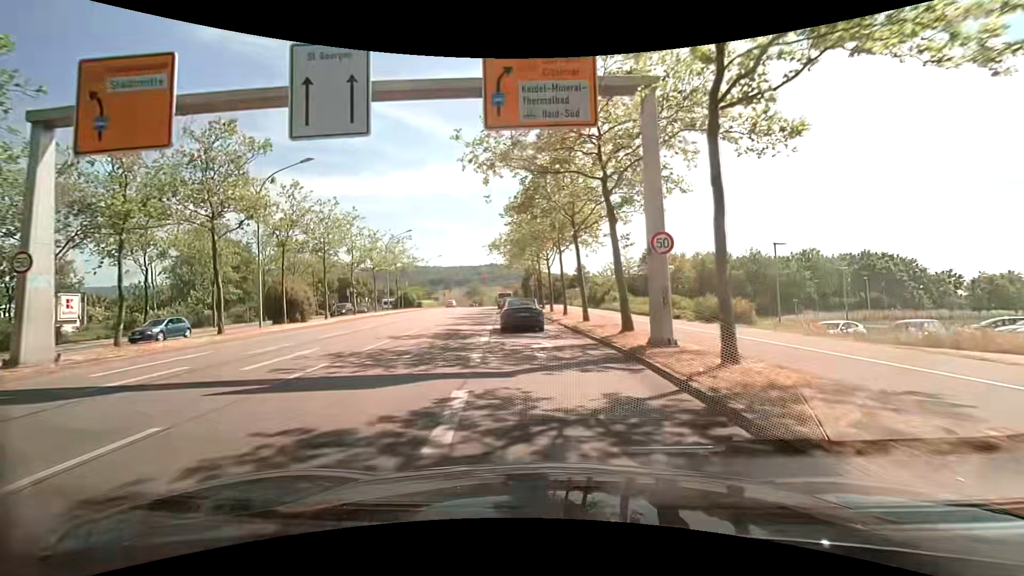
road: primary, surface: asphalt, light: Day
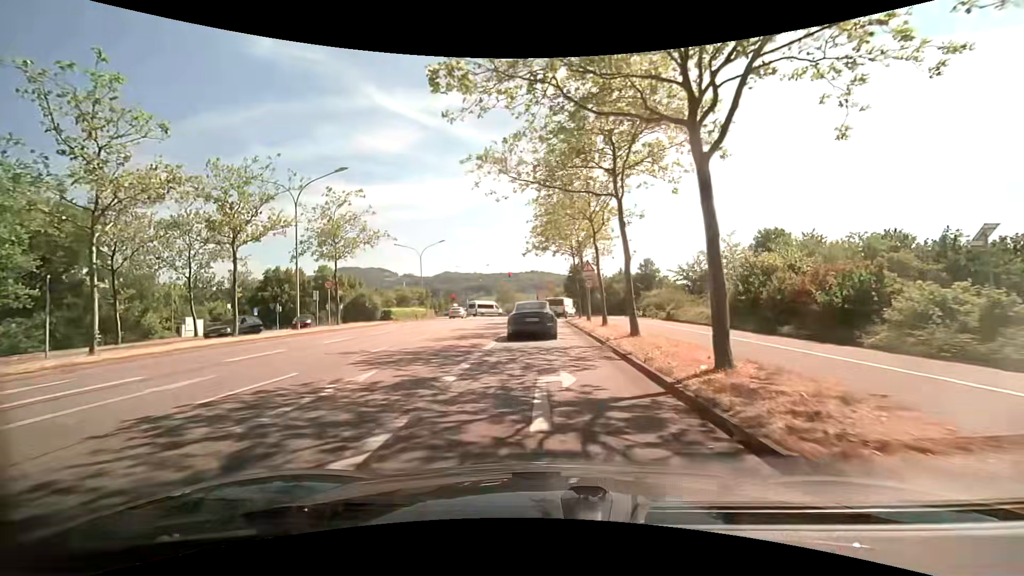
(-1.4, +31.4) m; -5°
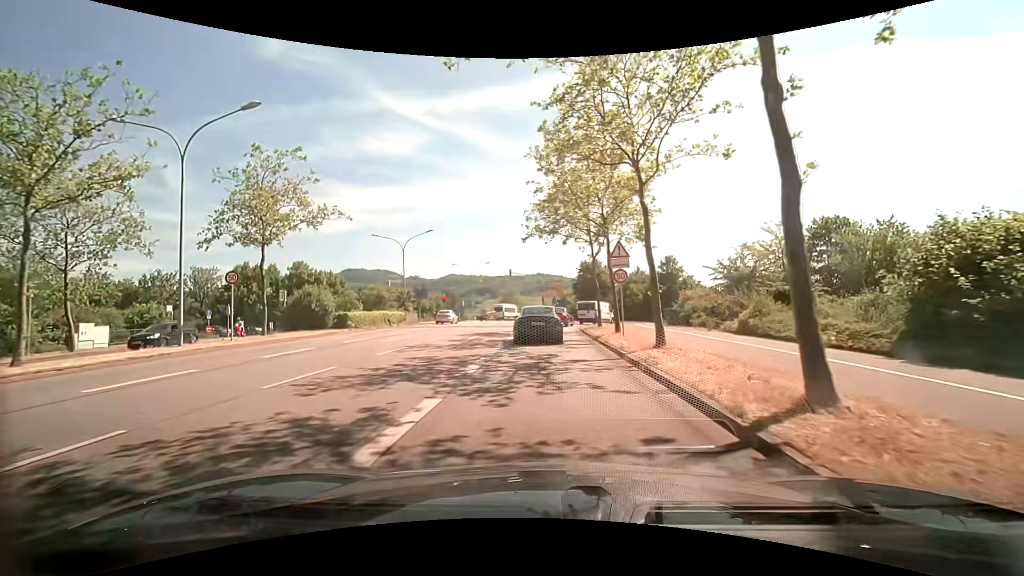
(-0.1, +10.5) m; -1°
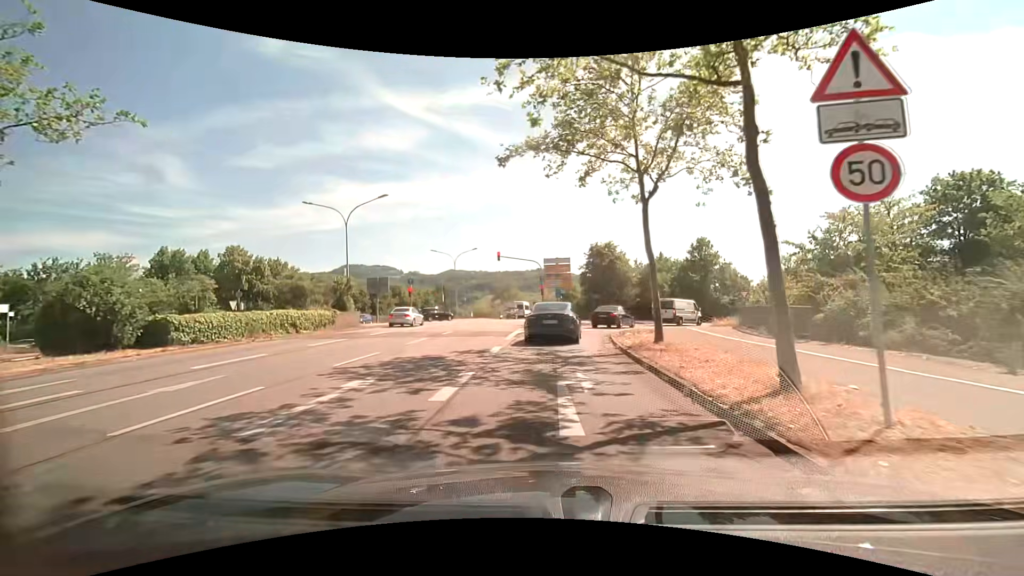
(+0.1, +15.2) m; +1°
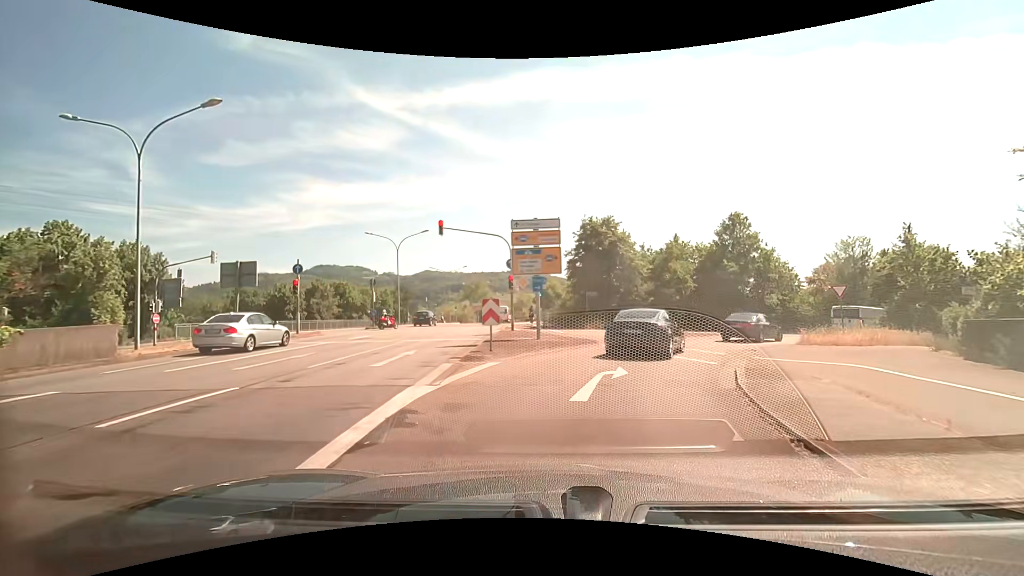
(+0.2, +17.2) m; +3°
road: primary_link
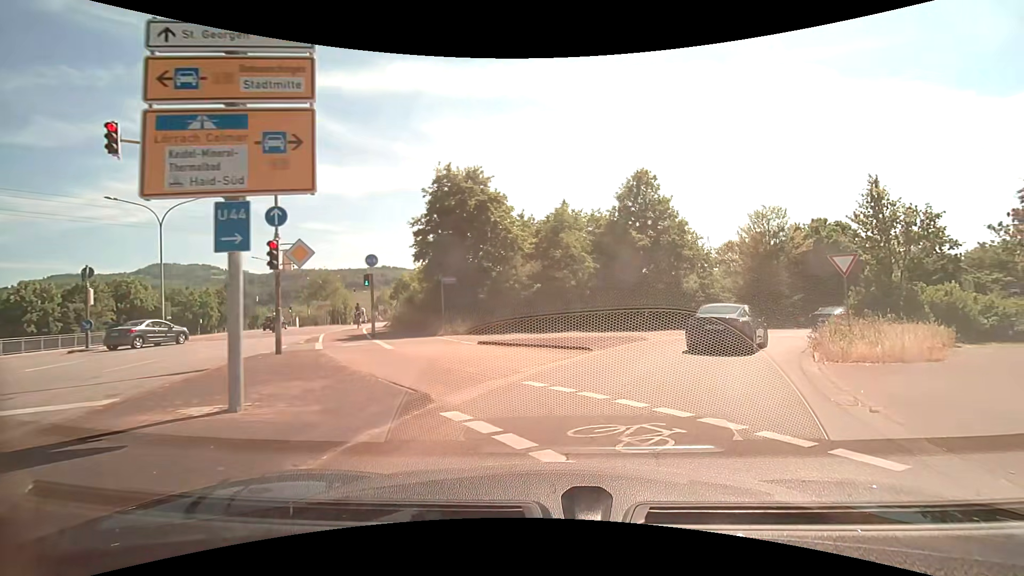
(+1.4, +13.5) m; +14°
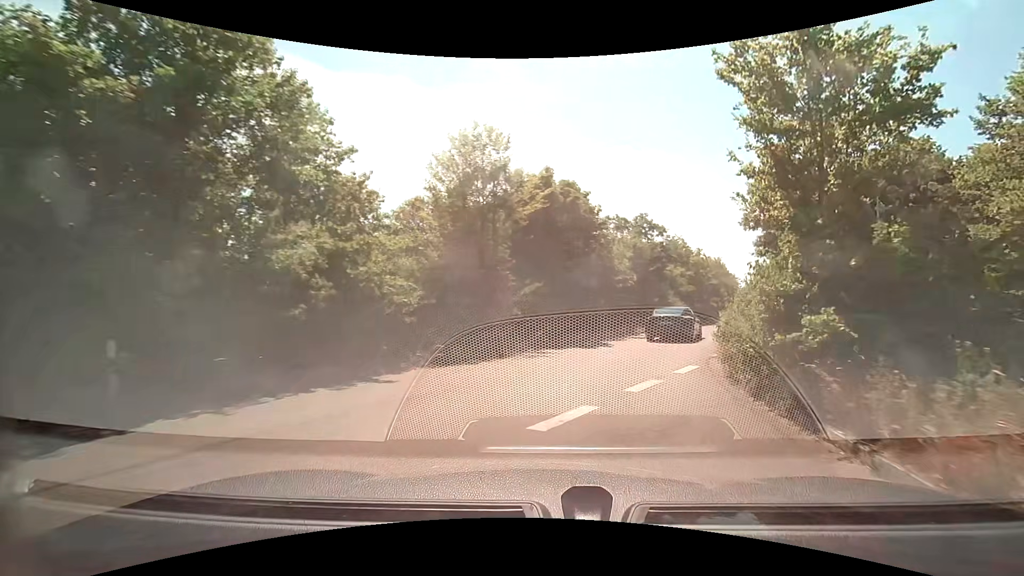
(+6.3, +19.7) m; +33°
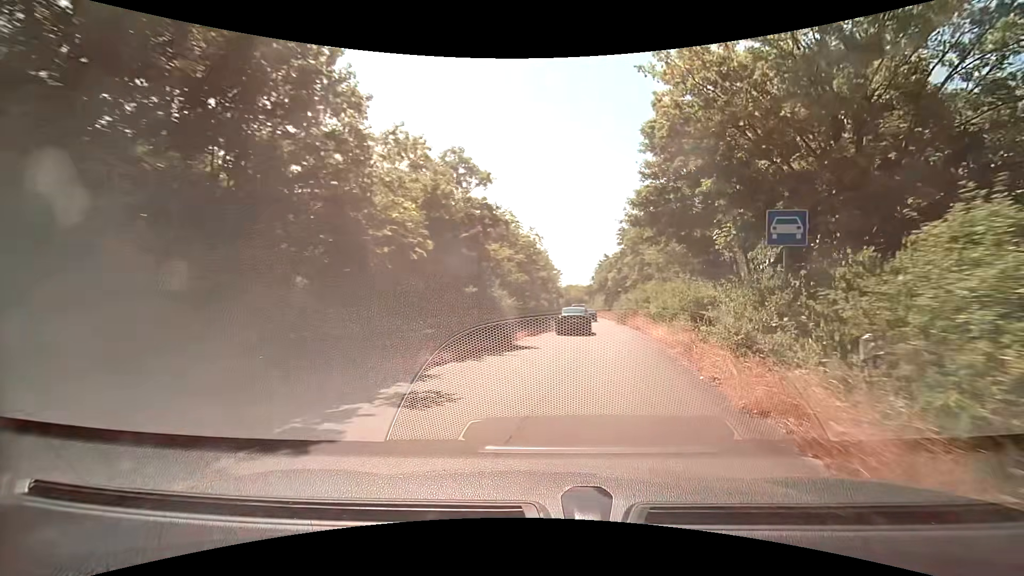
(+3.1, +16.3) m; +20°
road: trunk_link
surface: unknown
